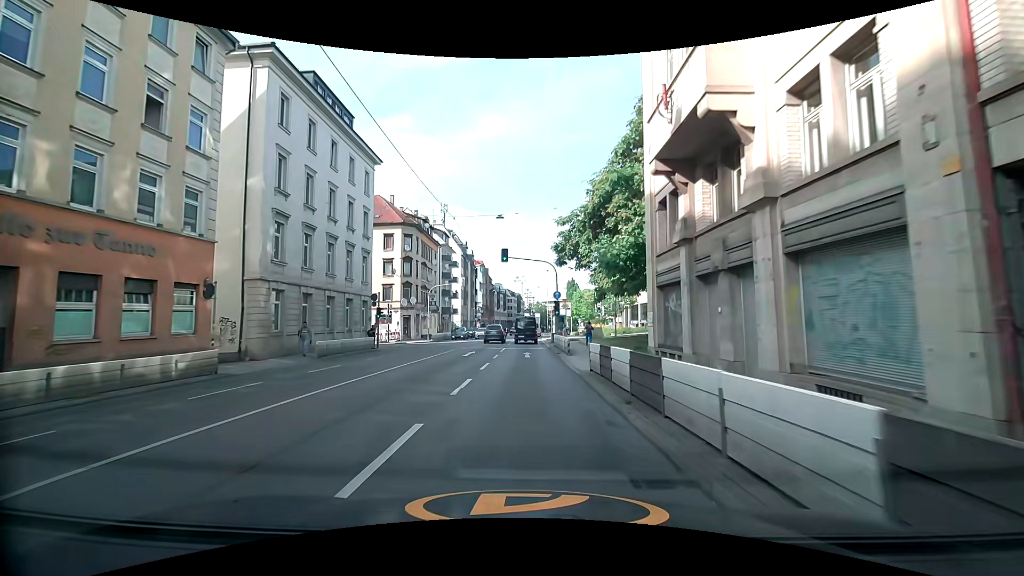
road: primary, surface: asphalt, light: Day
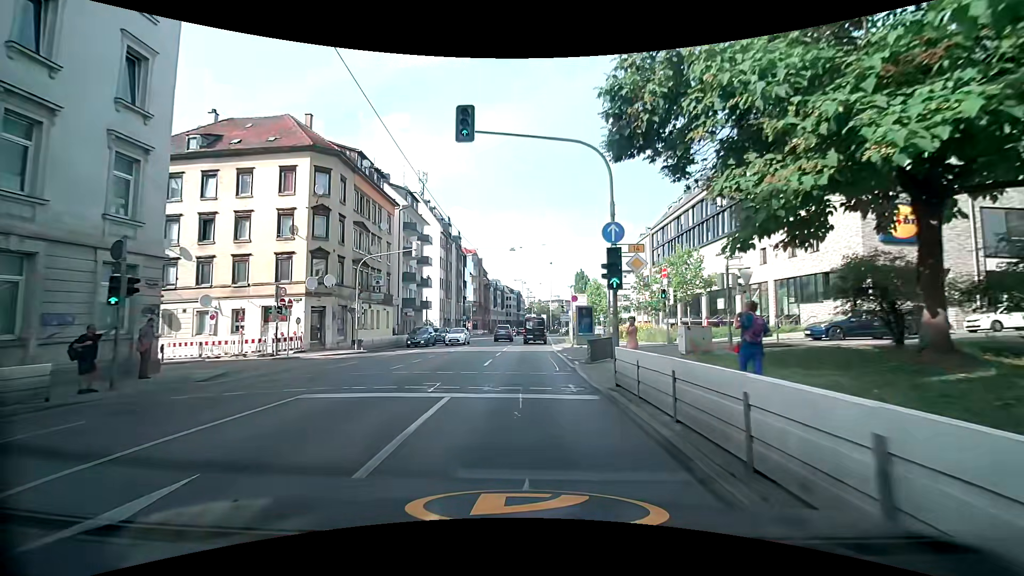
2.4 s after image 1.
(+0.3, +24.3) m; 0°
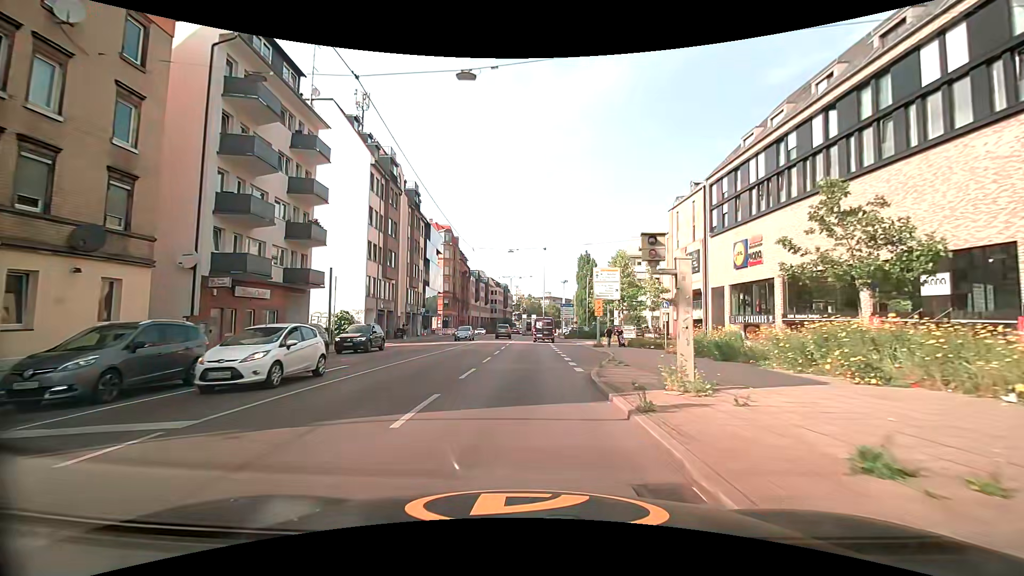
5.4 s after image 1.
(+0.2, +30.3) m; +1°
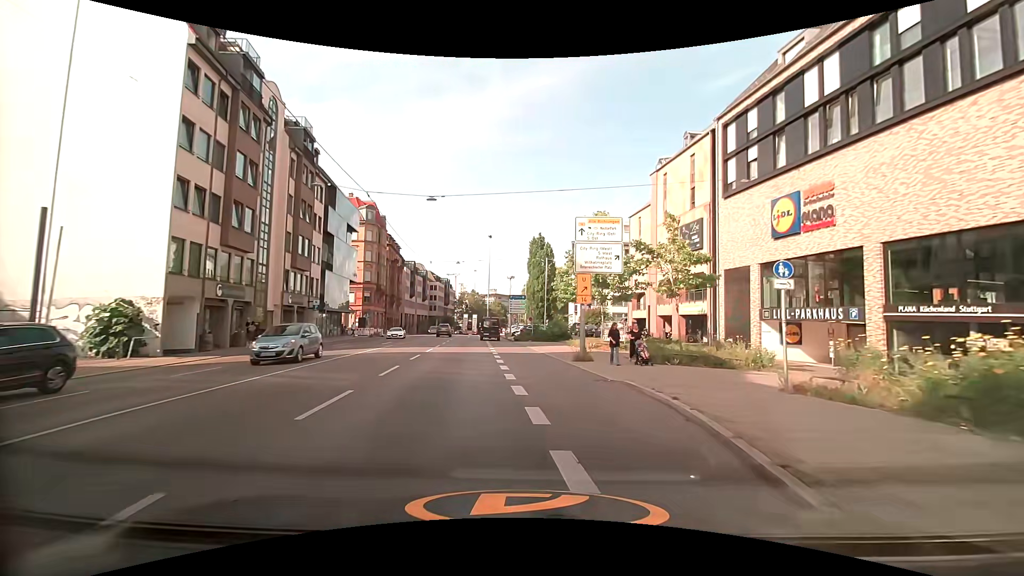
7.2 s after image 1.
(+0.7, +18.0) m; +6°
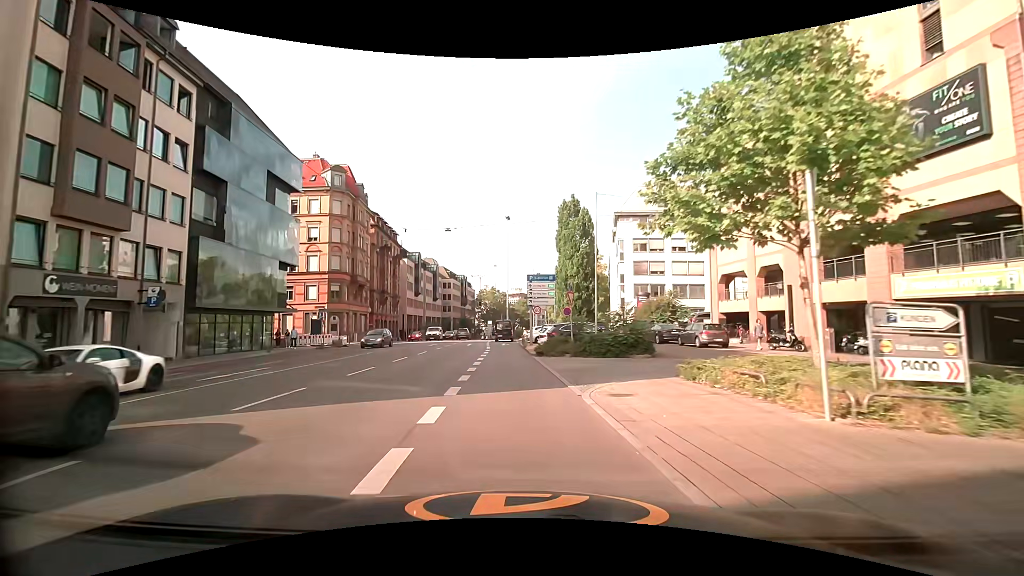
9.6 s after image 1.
(+0.1, +23.9) m; -3°
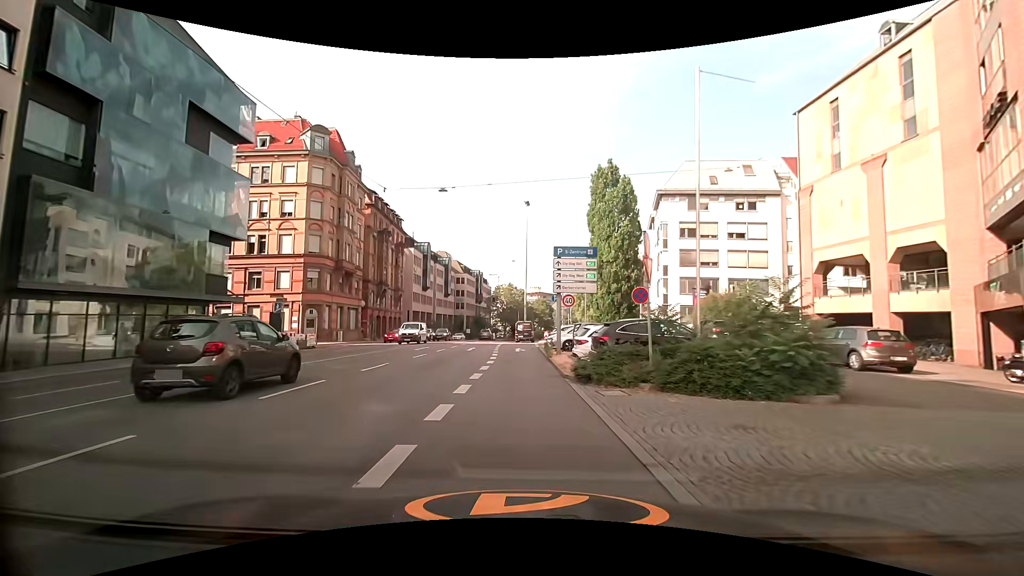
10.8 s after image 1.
(-0.2, +12.0) m; -2°
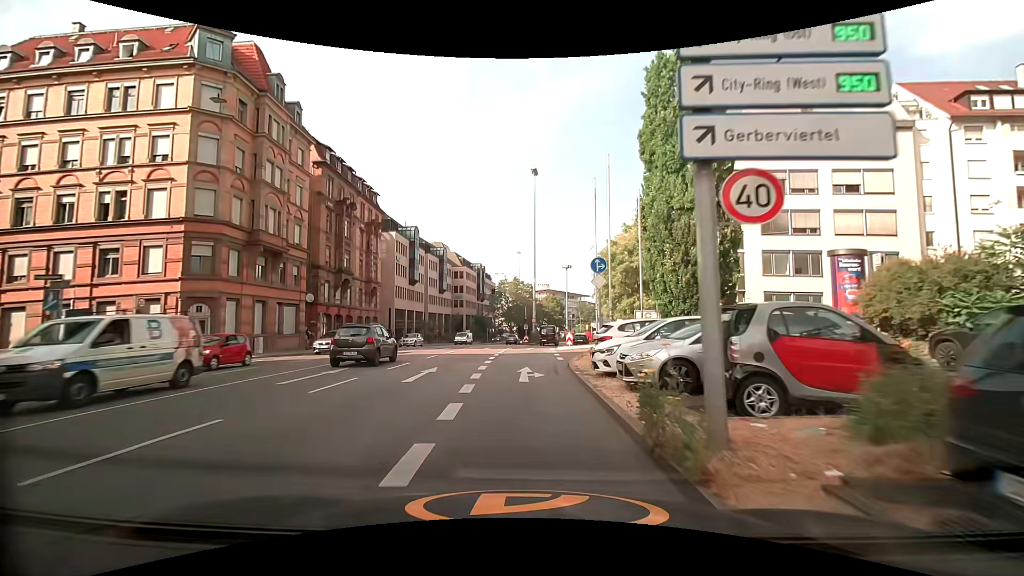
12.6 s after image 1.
(-0.3, +18.1) m; -1°
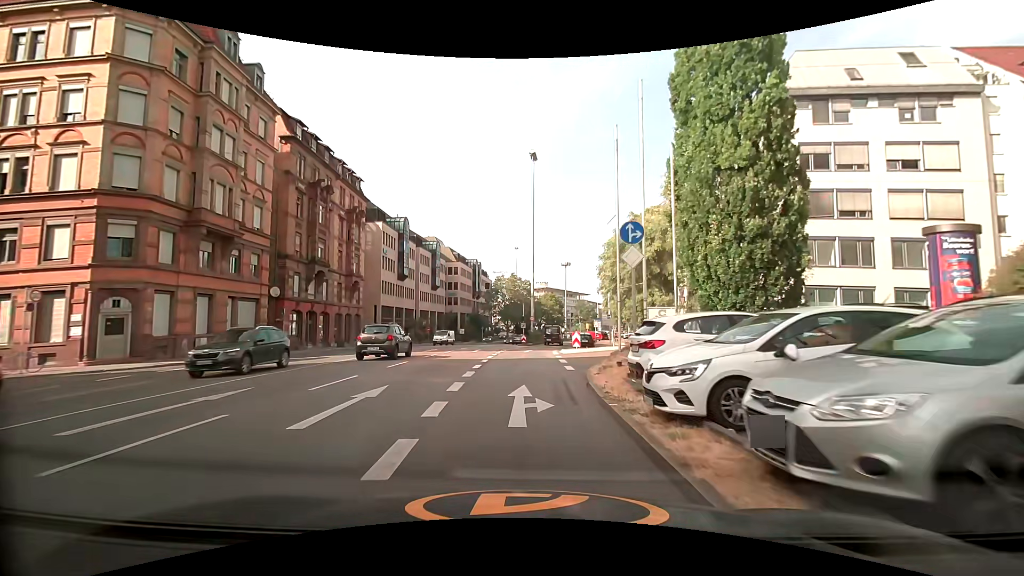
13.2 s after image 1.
(0.0, +6.0) m; 0°
(0, +10) (0, +20) (0, +30) (+1, +40) (+2, +50) (+4, +60) (+5, +70) (+7, +80) (+9, +89) (+11, +99) m
